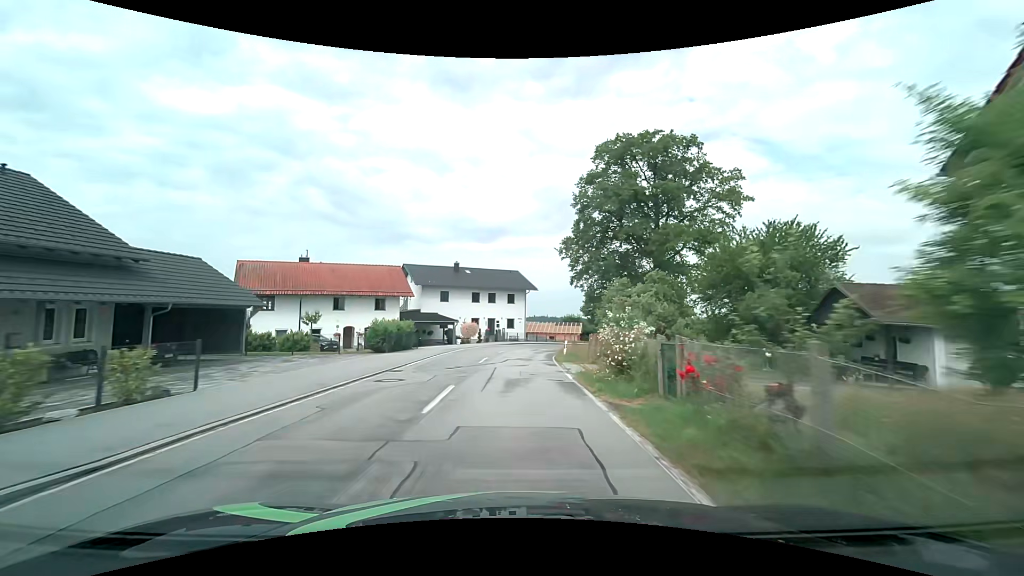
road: tertiary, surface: asphalt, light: Day
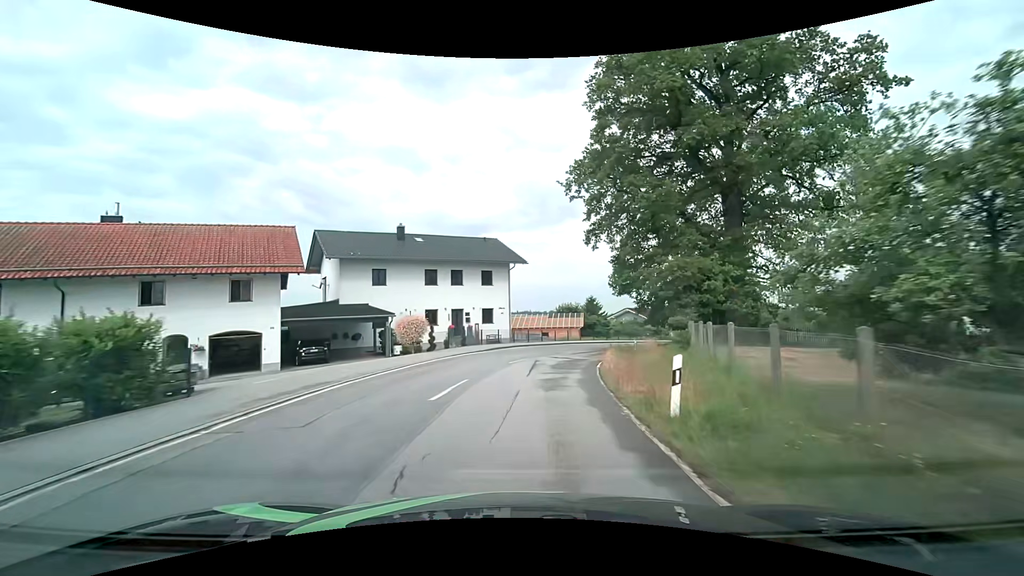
(0.0, +21.9) m; +2°
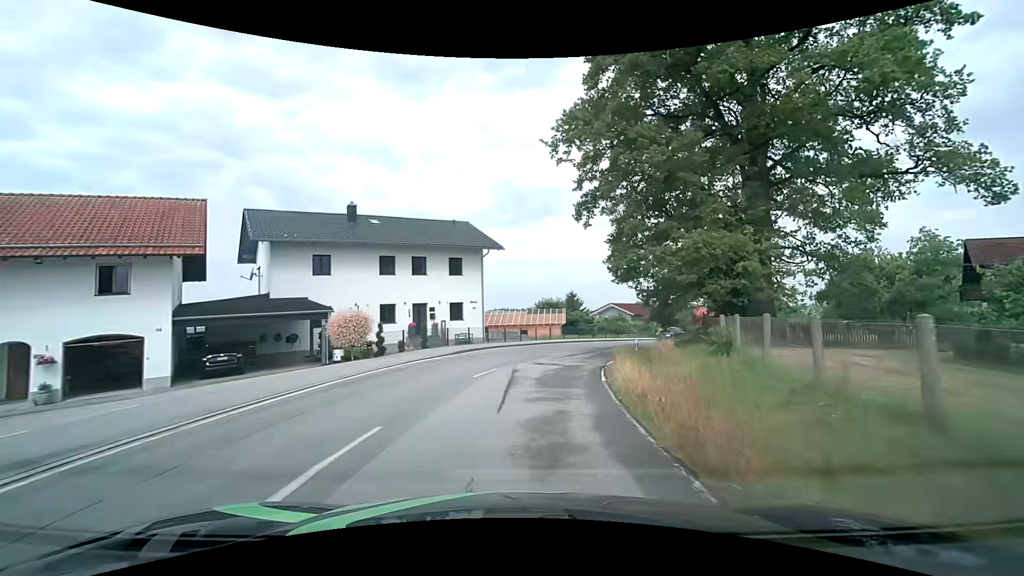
(+0.1, +6.3) m; +1°
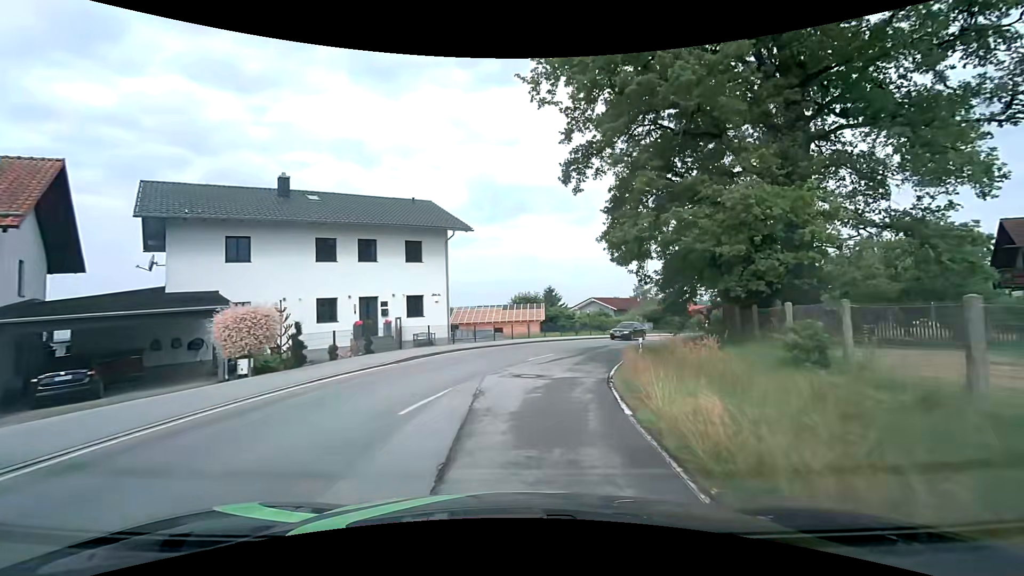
(+0.2, +6.0) m; +3°
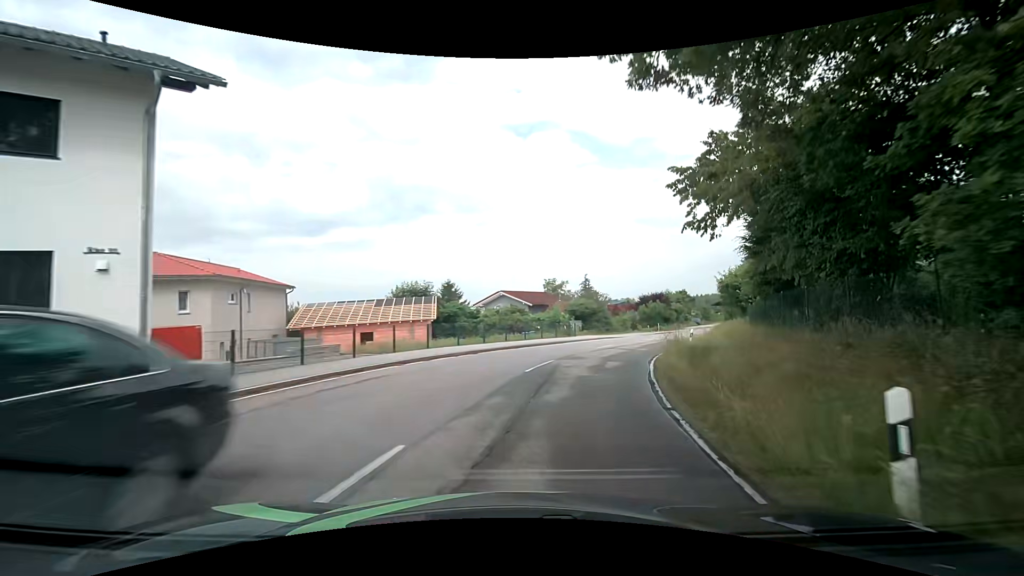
(+1.4, +17.4) m; +11°
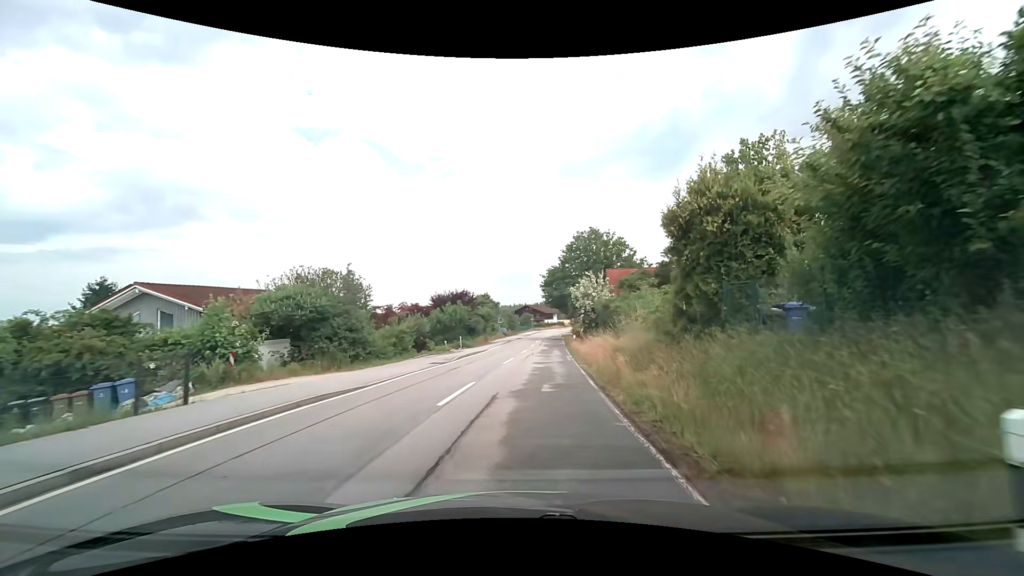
(+5.9, +26.7) m; +24°
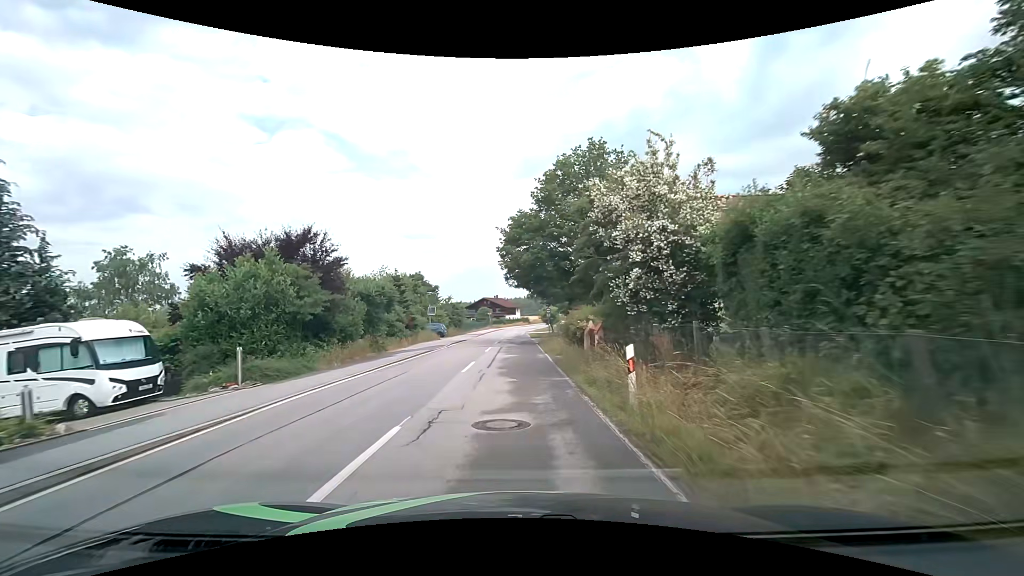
(+1.4, +29.5) m; +4°
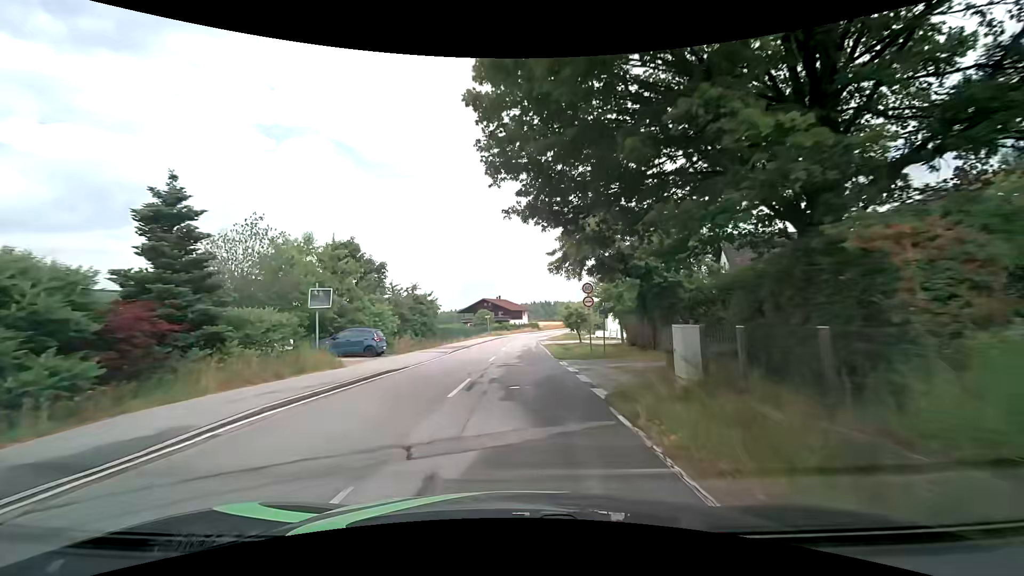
(0.0, +26.6) m; -1°
(0, +10) (0, +20) (0, +30) (+1, +40) (+1, +50) (+2, +60) (+2, +70) (+4, +80) (+6, +90) (+8, +99) m
